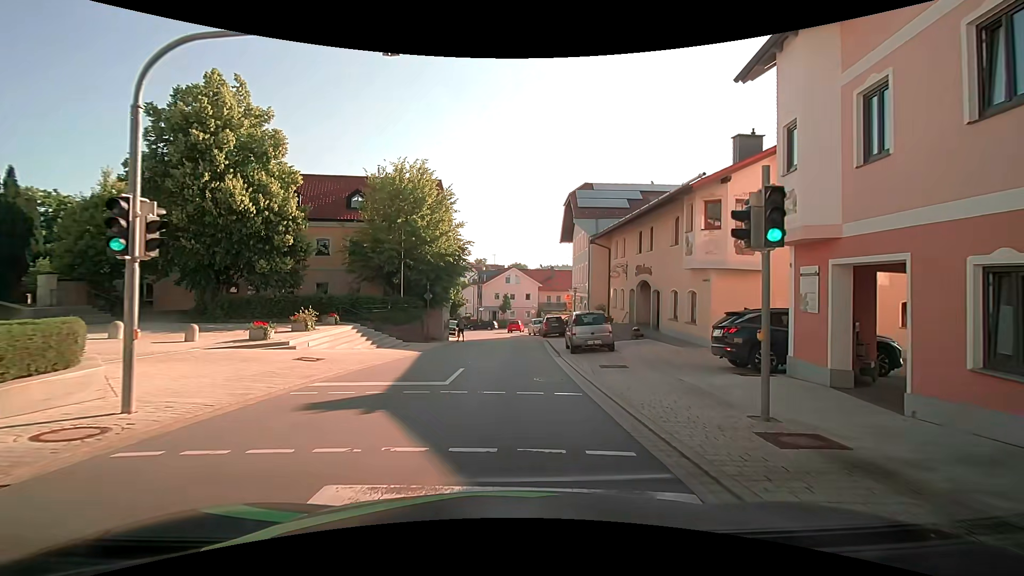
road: tertiary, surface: asphalt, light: Day
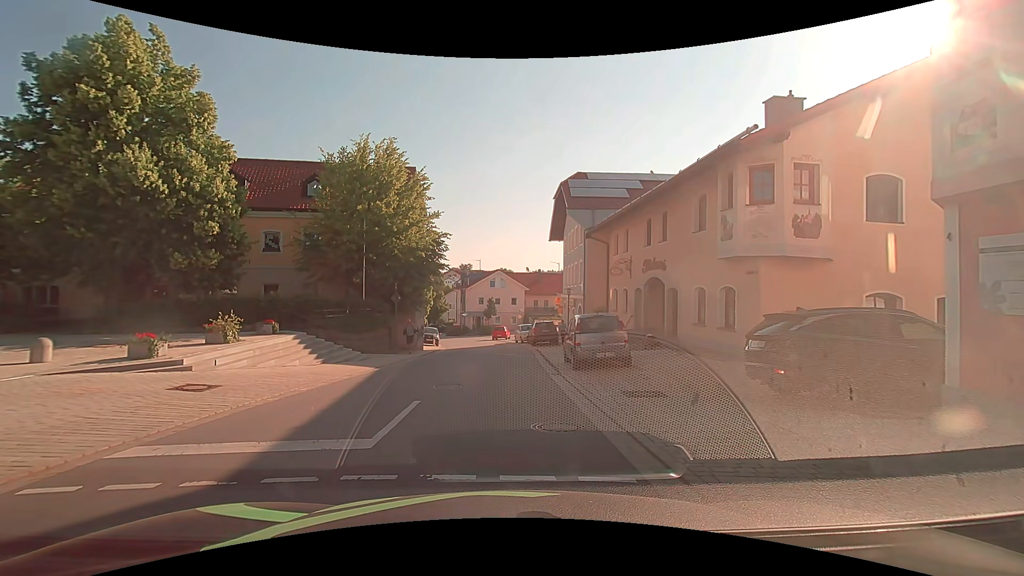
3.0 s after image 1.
(+0.1, +4.3) m; +3°
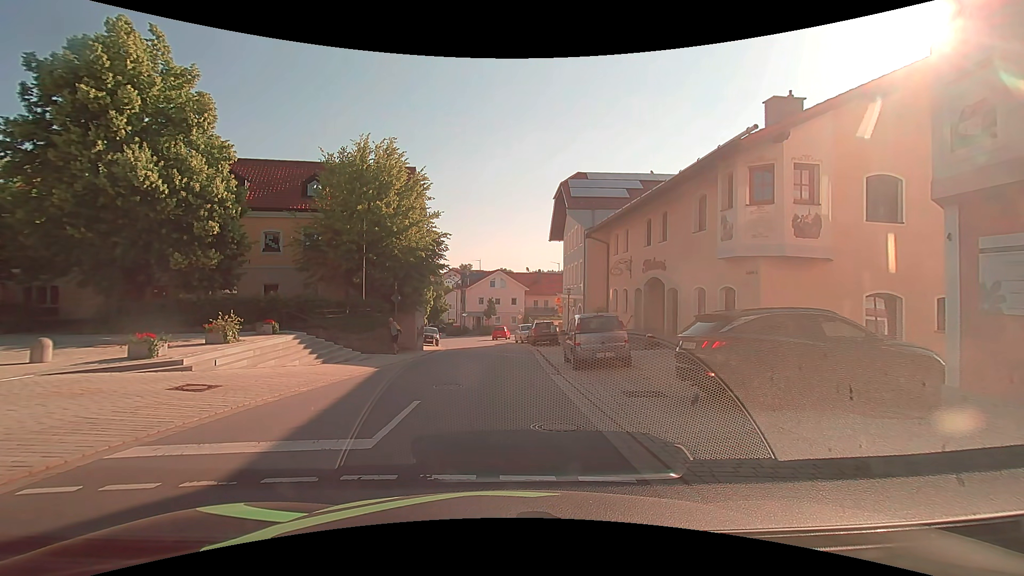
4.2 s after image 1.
(0.0, 0.0) m; 0°
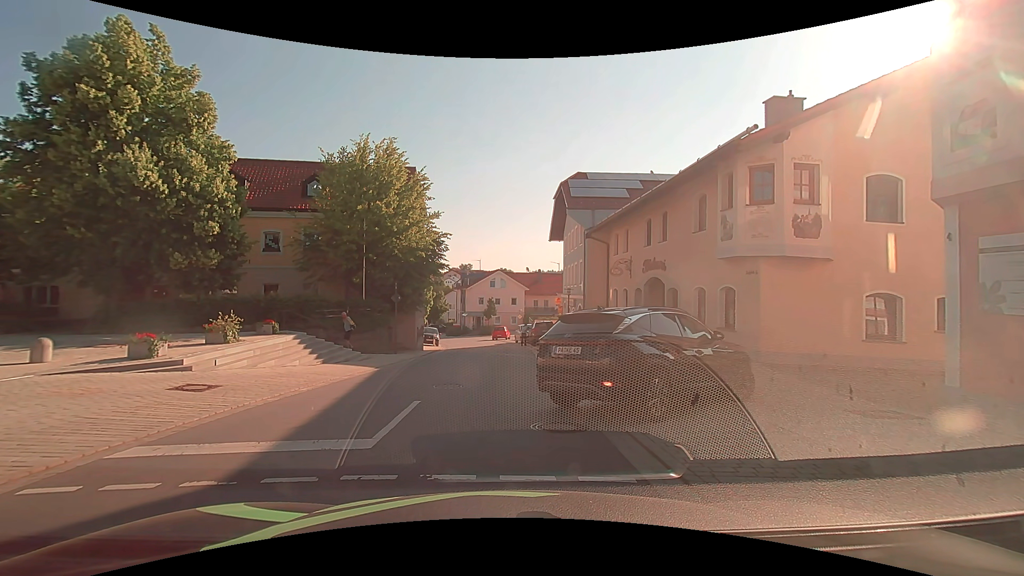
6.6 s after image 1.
(0.0, 0.0) m; 0°
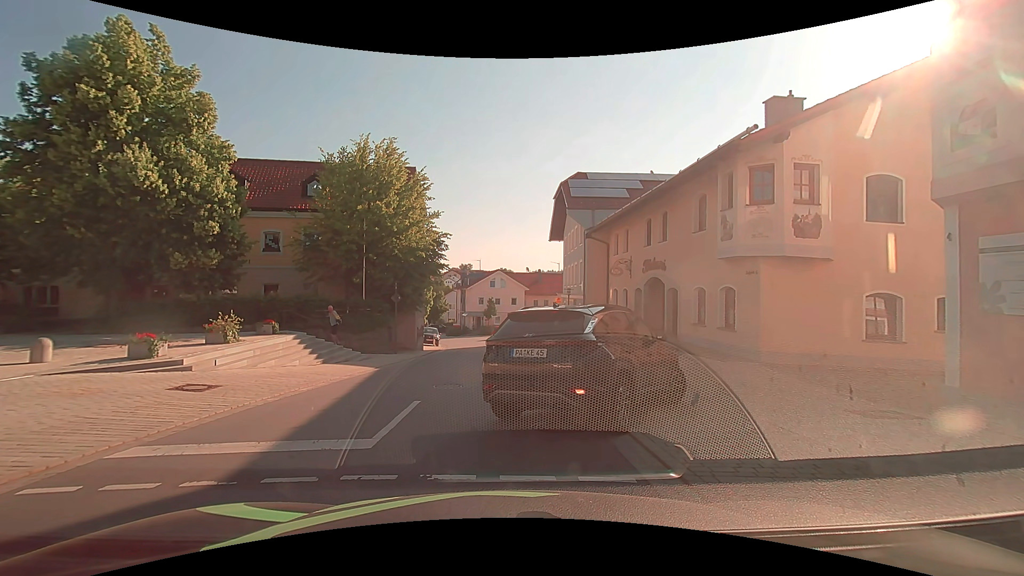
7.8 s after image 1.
(0.0, 0.0) m; 0°
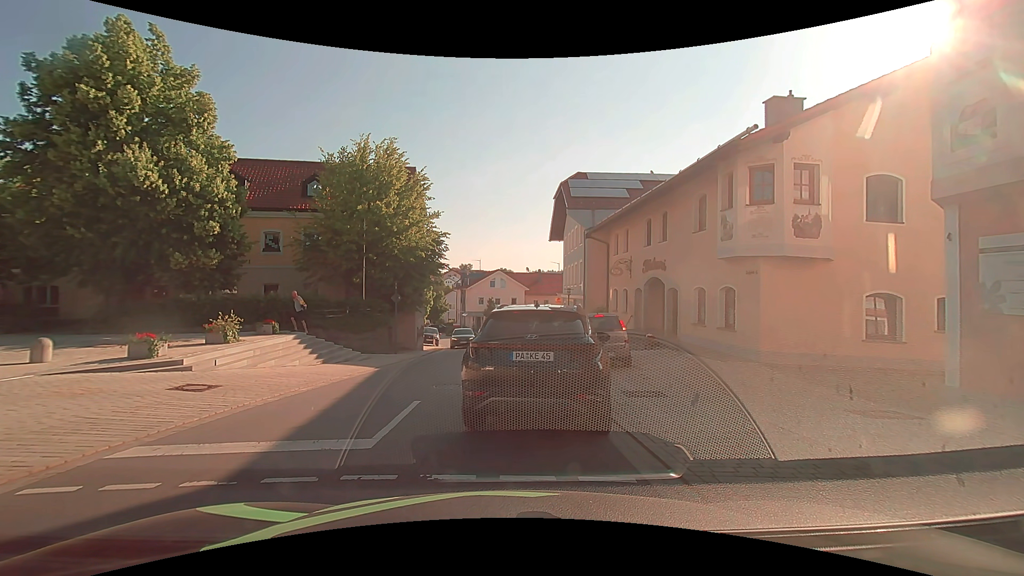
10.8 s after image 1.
(0.0, 0.0) m; 0°
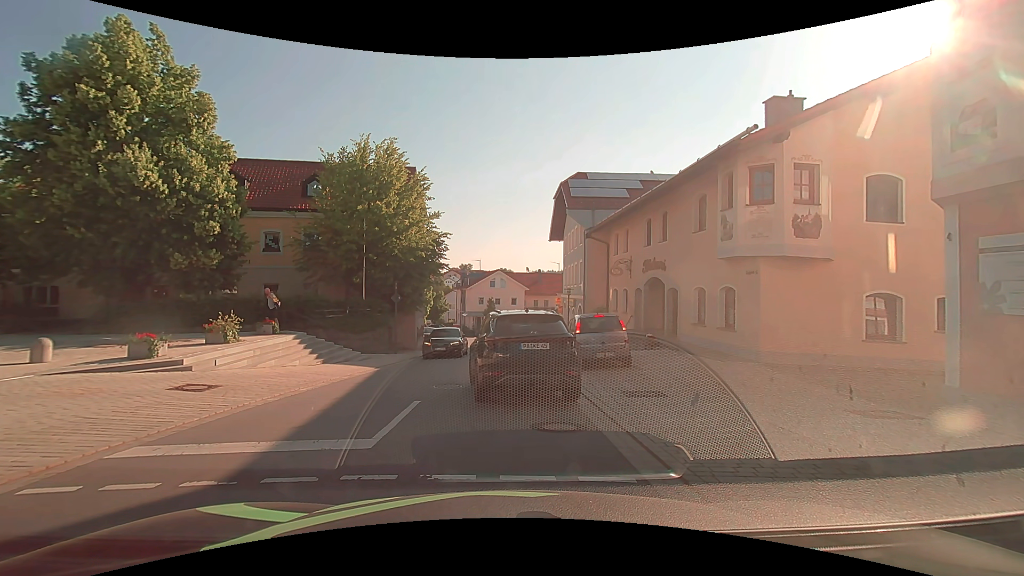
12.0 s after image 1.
(0.0, 0.0) m; 0°
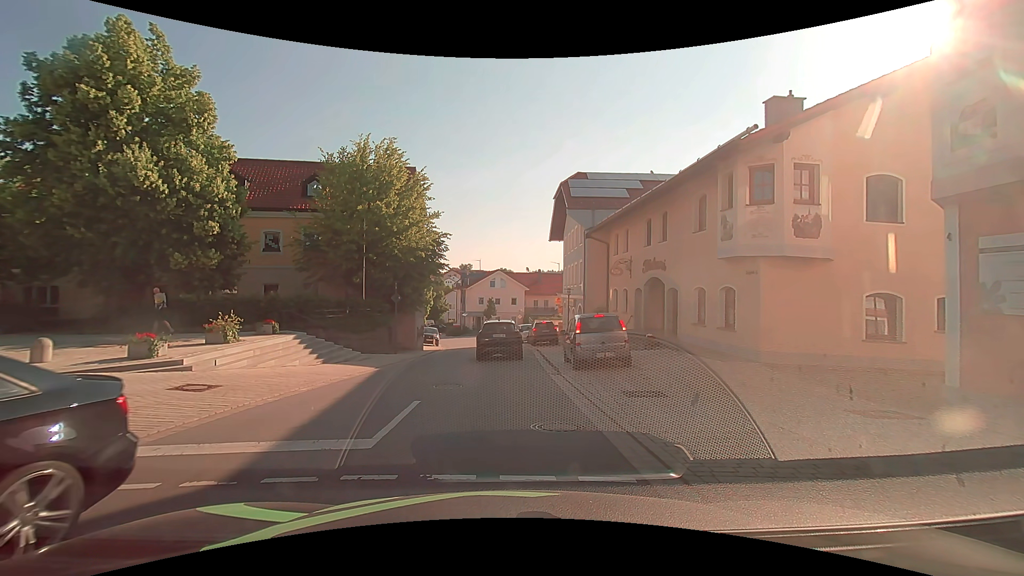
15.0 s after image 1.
(0.0, 0.0) m; 0°
